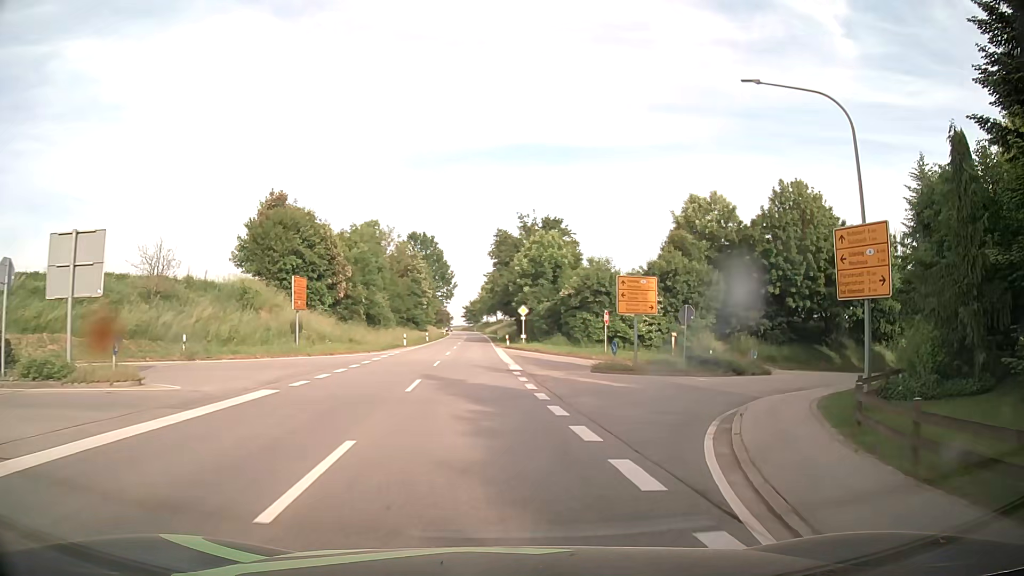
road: secondary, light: Day
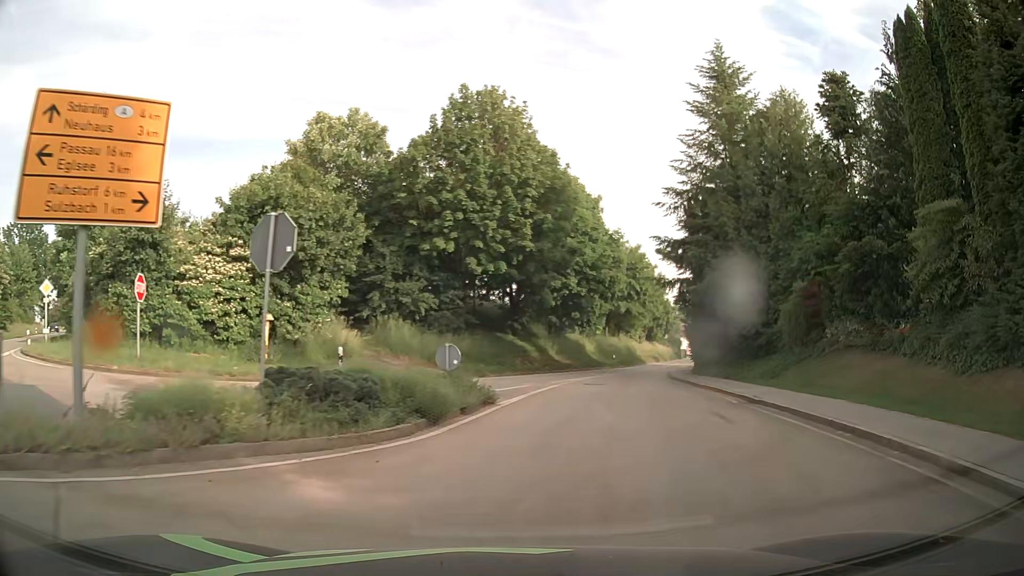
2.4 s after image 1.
(+5.7, +20.9) m; +32°
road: tertiary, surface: asphalt
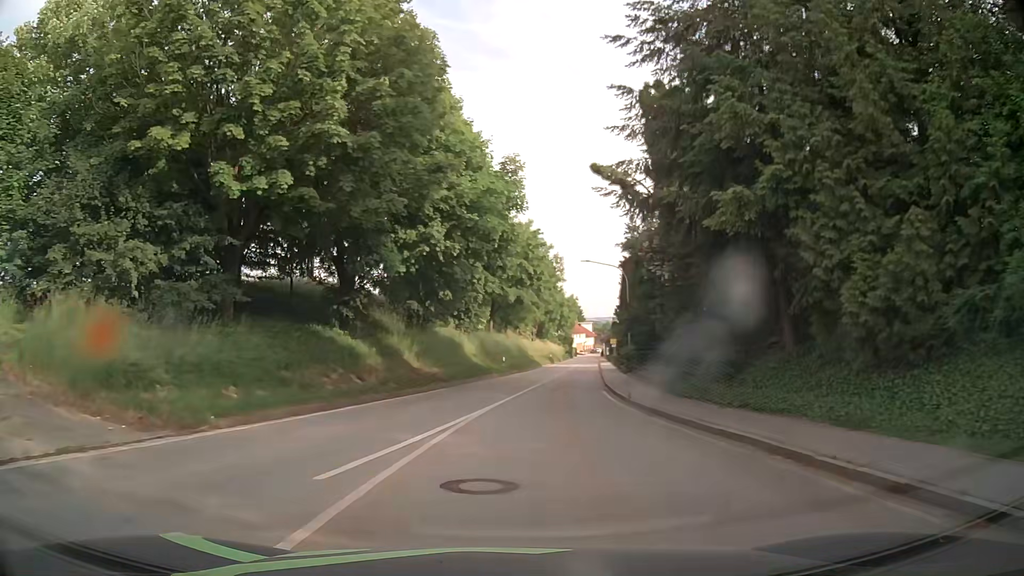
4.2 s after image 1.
(+2.1, +18.5) m; +10°
(0, +10) (+1, +20) (+2, +30) (+4, +40) (+5, +50) (+6, +60) (+7, +70) (+9, +79) (+10, +89) (+12, +99) m
